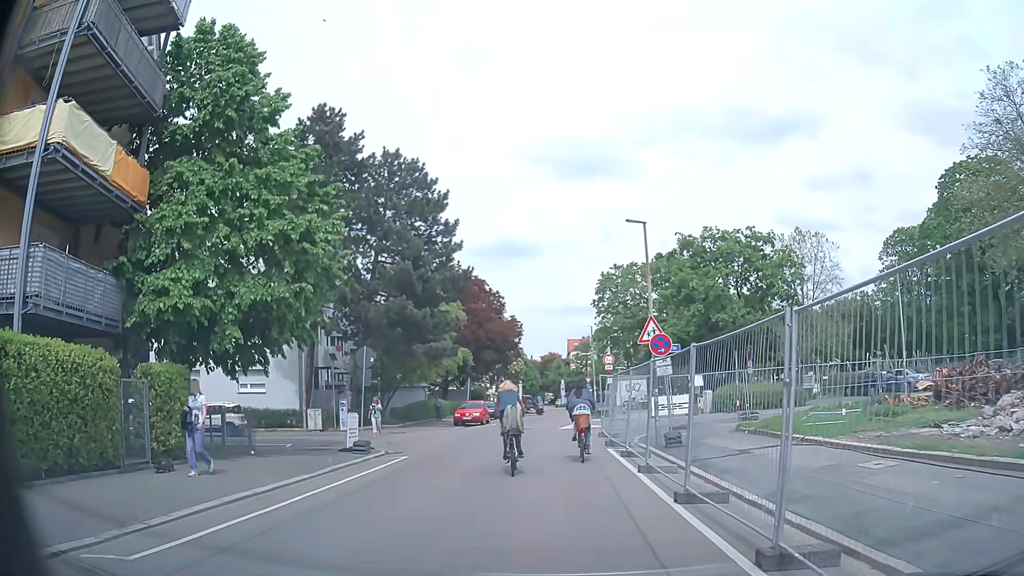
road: residential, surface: asphalt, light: Day
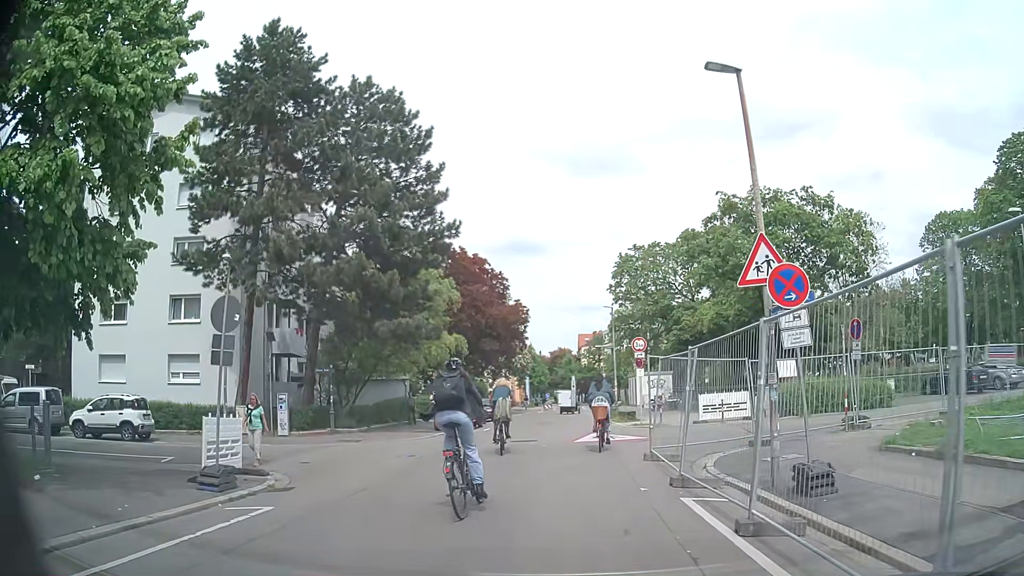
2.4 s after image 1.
(+0.2, +9.1) m; +1°
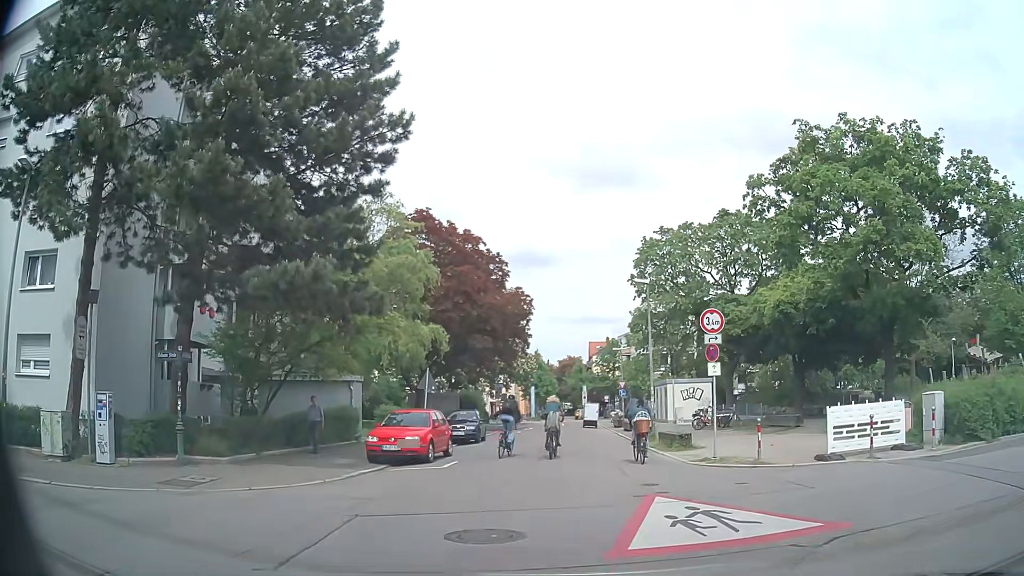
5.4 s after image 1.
(+0.1, +11.9) m; 0°
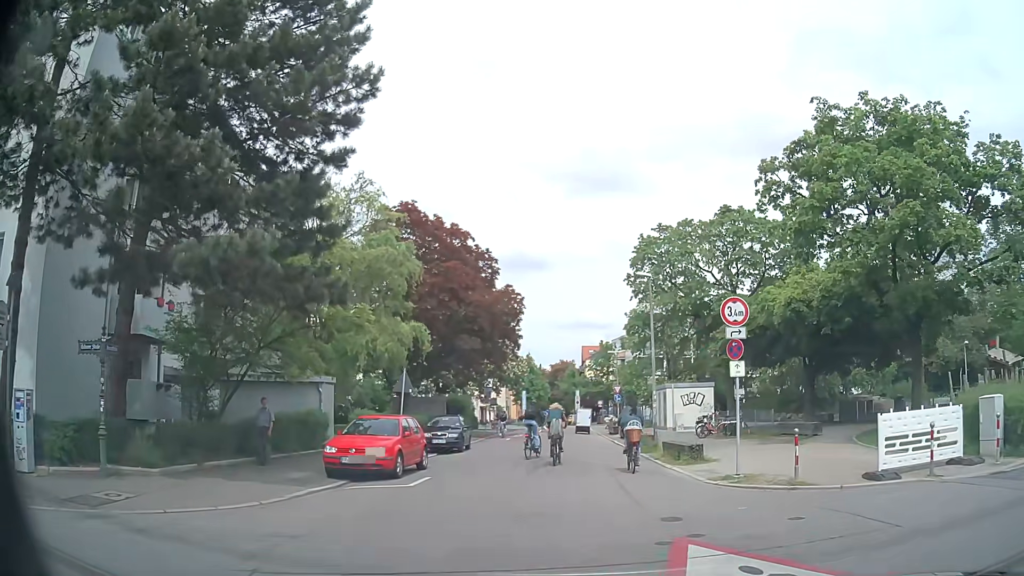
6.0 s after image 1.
(0.0, +2.8) m; +1°
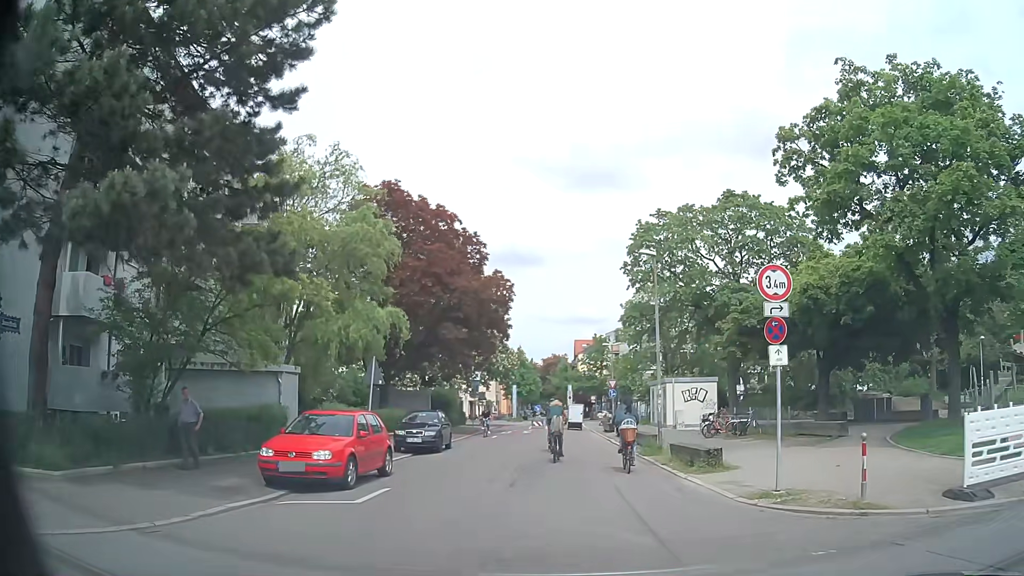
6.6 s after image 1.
(0.0, +3.1) m; 0°
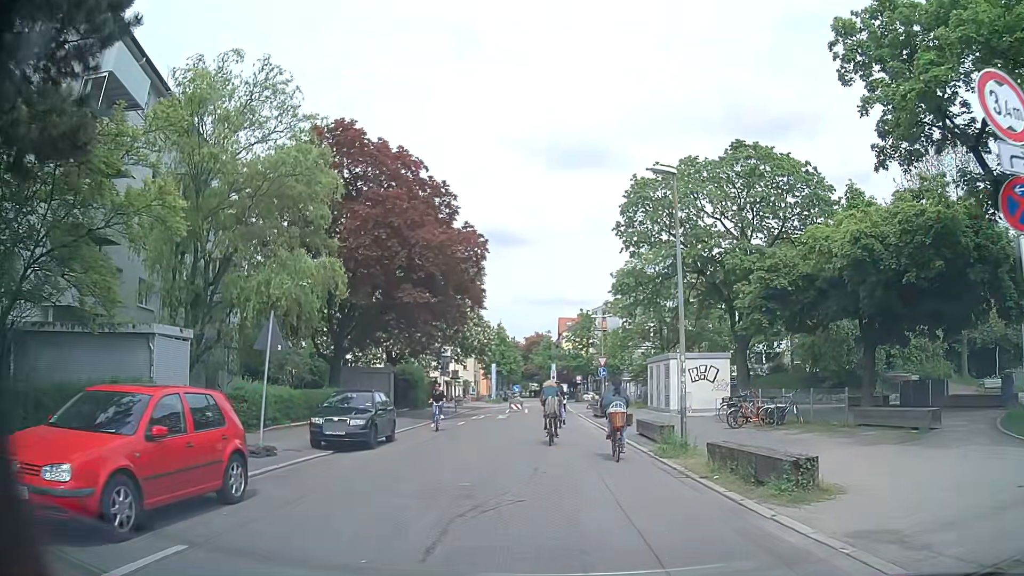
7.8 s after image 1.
(+0.1, +6.6) m; +2°
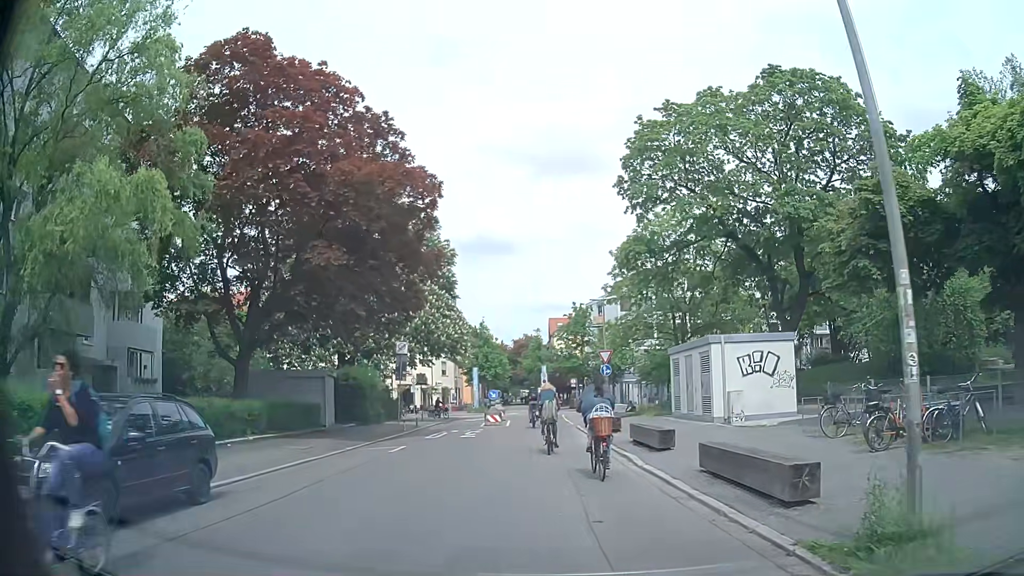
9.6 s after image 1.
(+0.1, +10.4) m; 0°
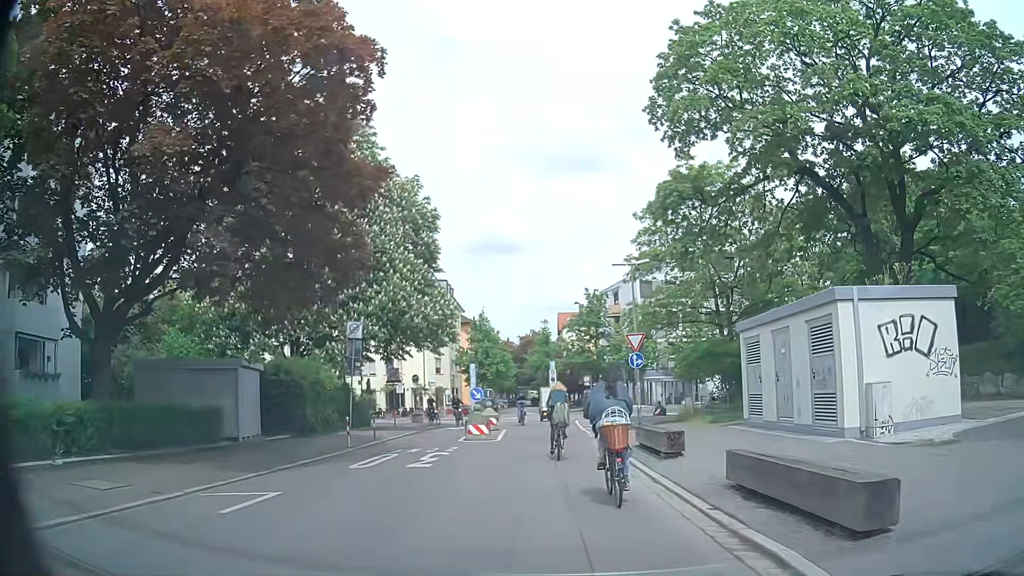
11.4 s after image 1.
(-0.1, +9.6) m; 0°
